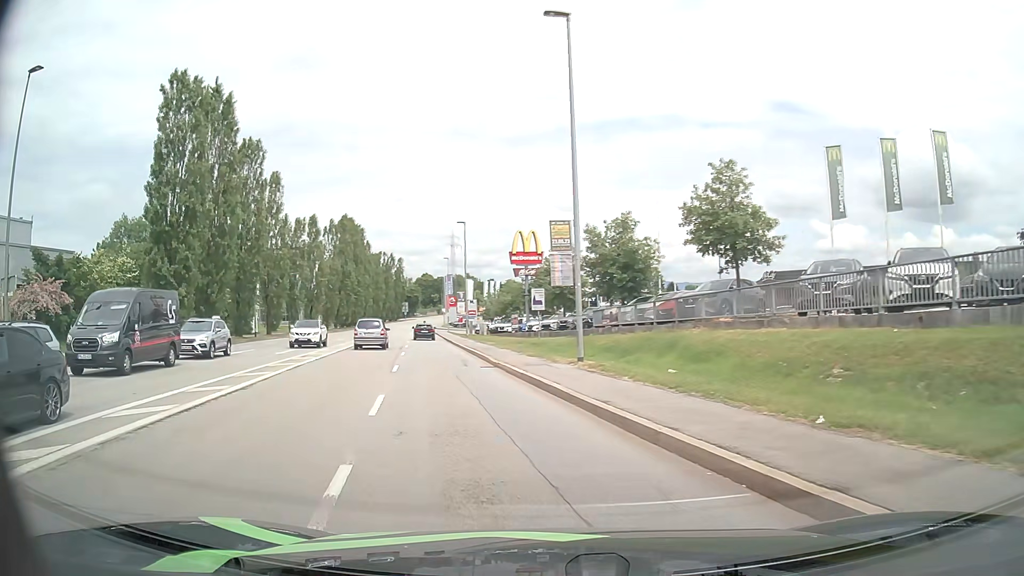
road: tertiary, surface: asphalt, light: Day
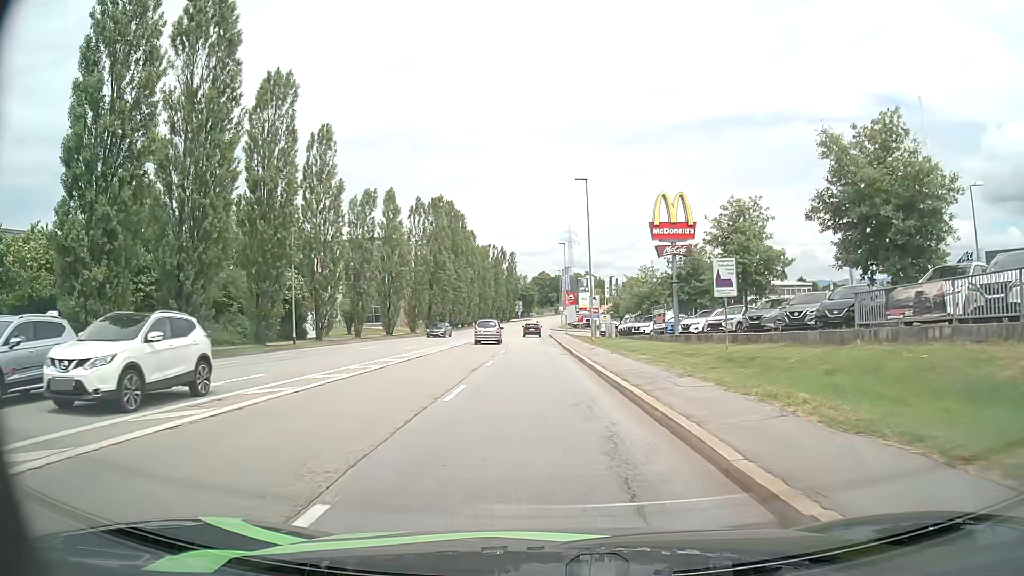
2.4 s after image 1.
(-2.4, +17.9) m; -11°
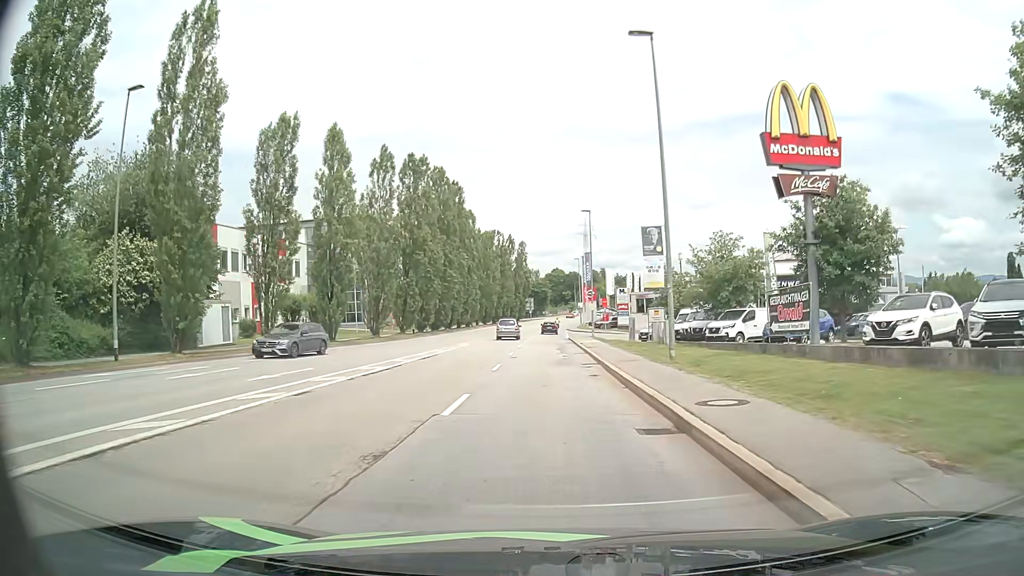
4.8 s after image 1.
(-0.5, +22.0) m; -1°
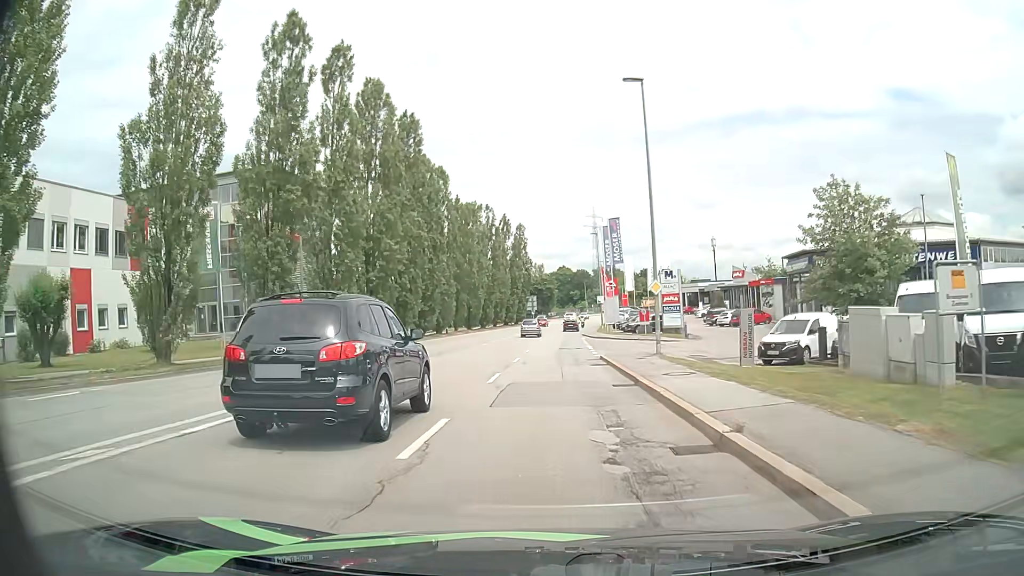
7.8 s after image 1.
(-0.1, +30.8) m; -1°
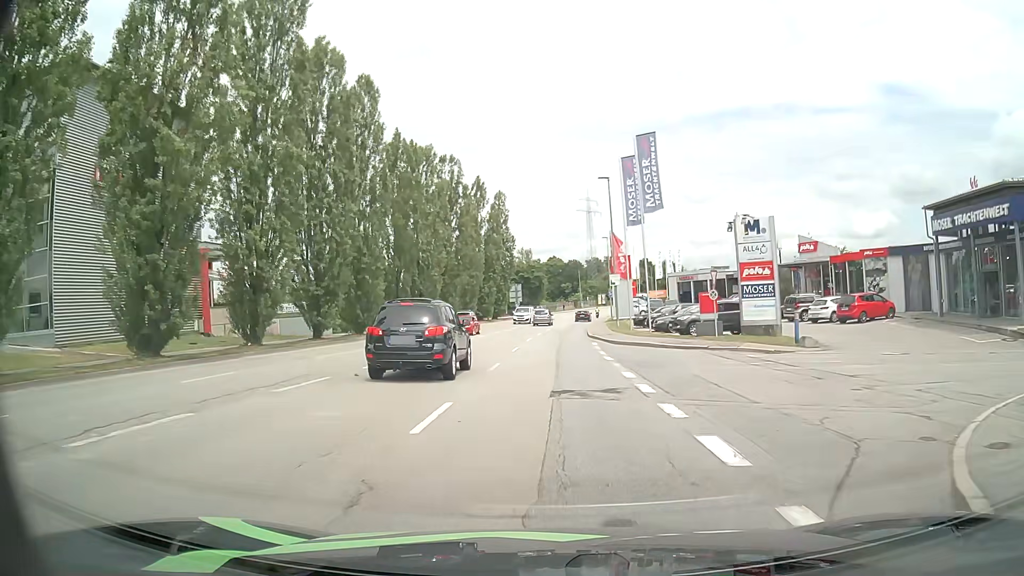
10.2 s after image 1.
(+0.5, +26.0) m; +1°
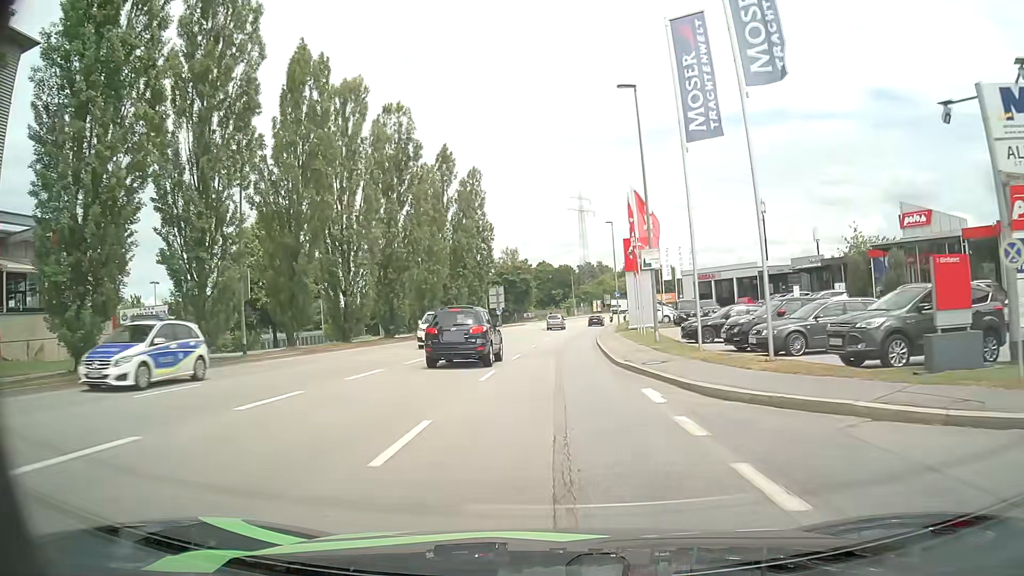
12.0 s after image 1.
(+0.3, +19.8) m; +1°
